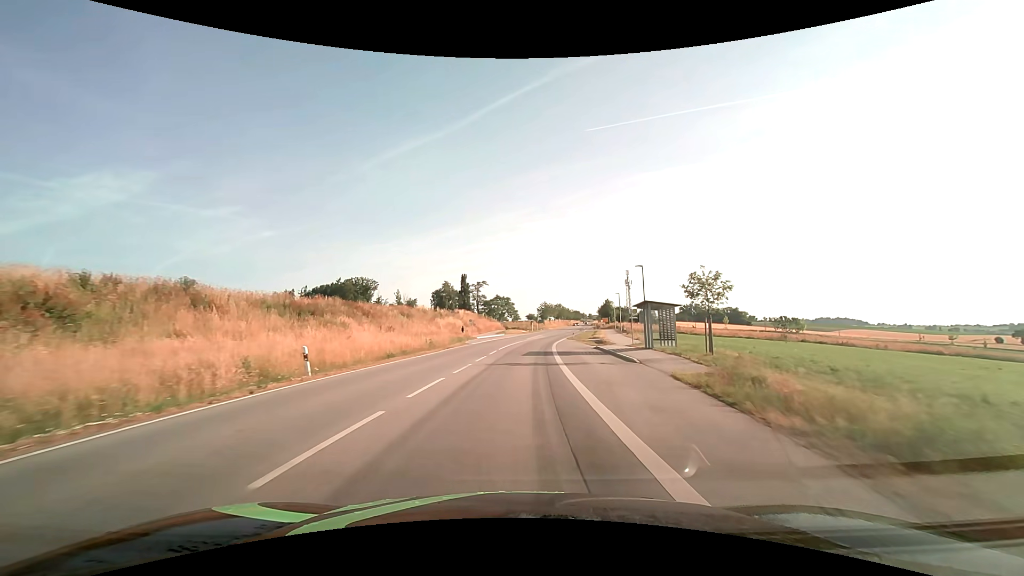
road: secondary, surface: asphalt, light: Day
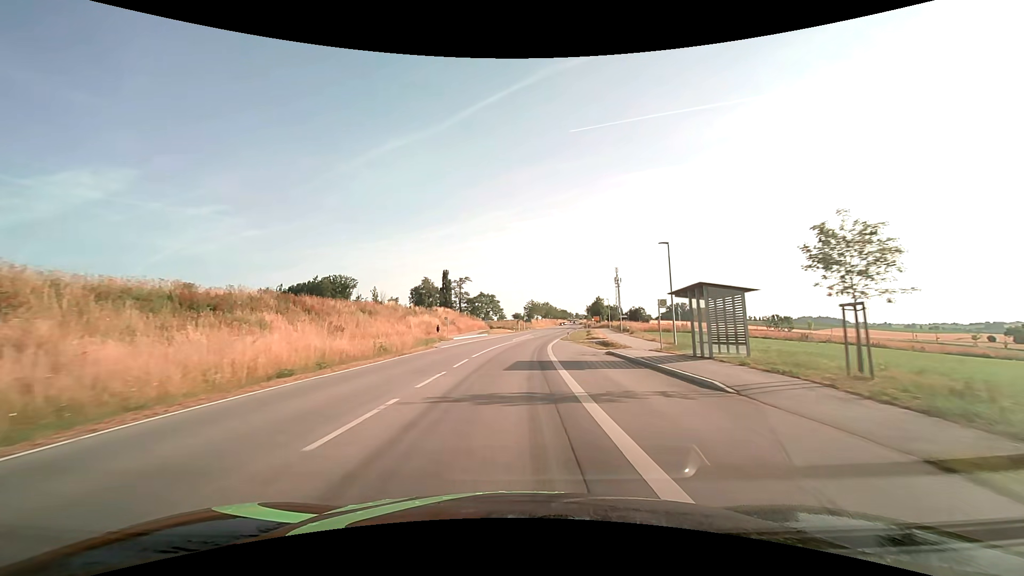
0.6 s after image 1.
(+0.2, +10.5) m; +2°
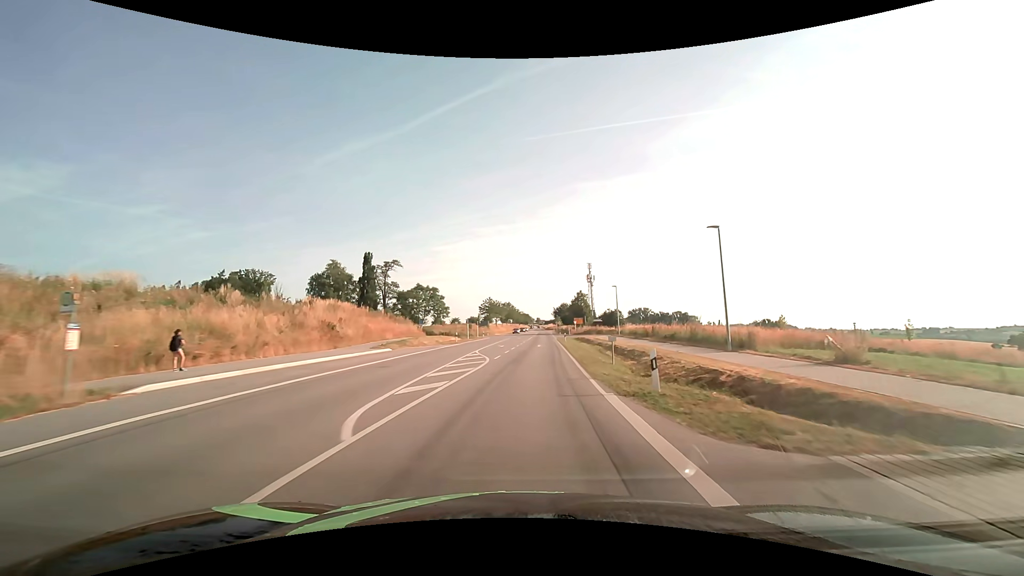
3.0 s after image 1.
(+1.4, +43.2) m; +5°
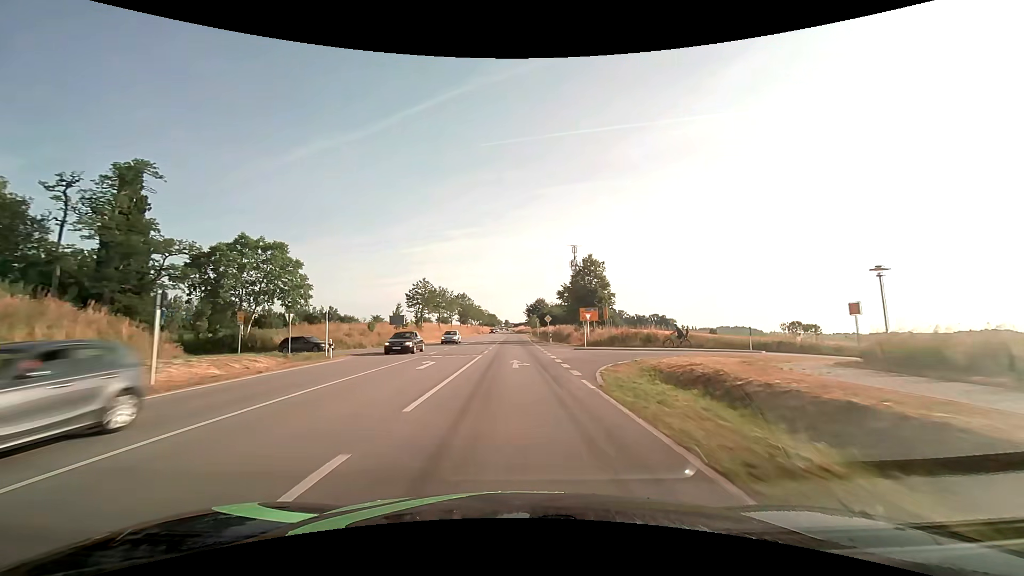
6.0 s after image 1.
(+2.7, +58.2) m; +4°
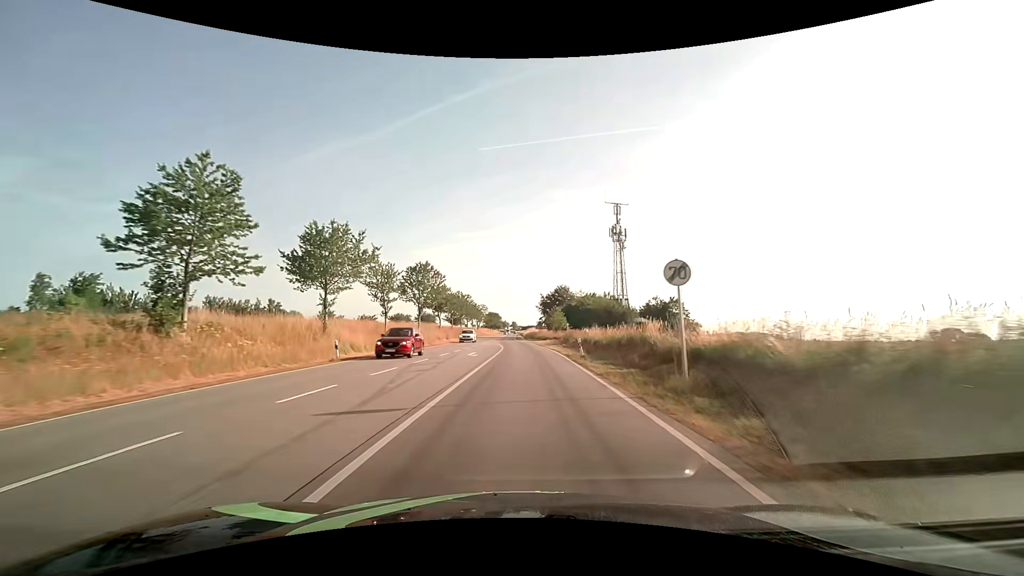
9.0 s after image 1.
(-0.5, +62.9) m; -1°
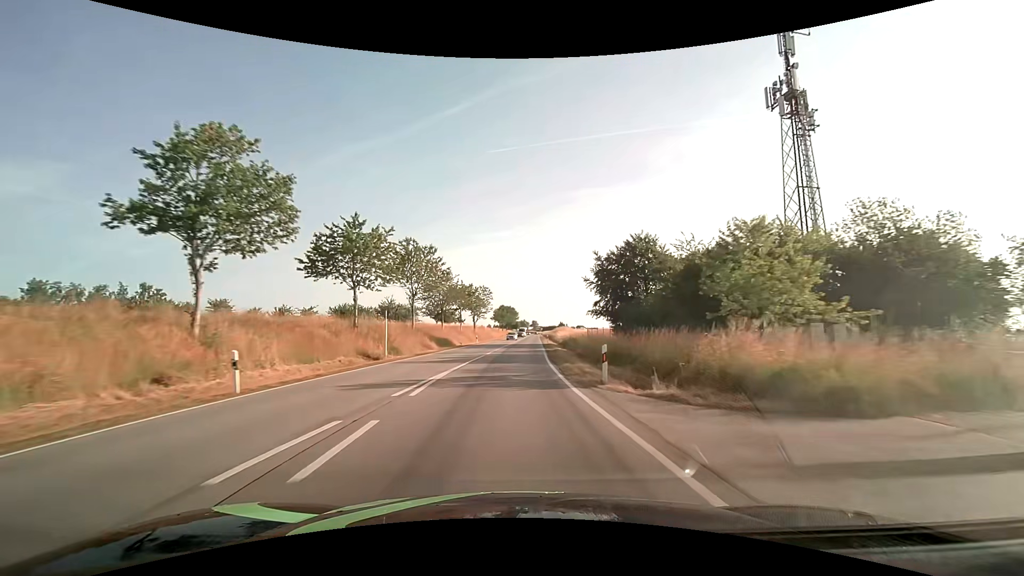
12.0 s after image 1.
(-0.6, +65.8) m; -2°
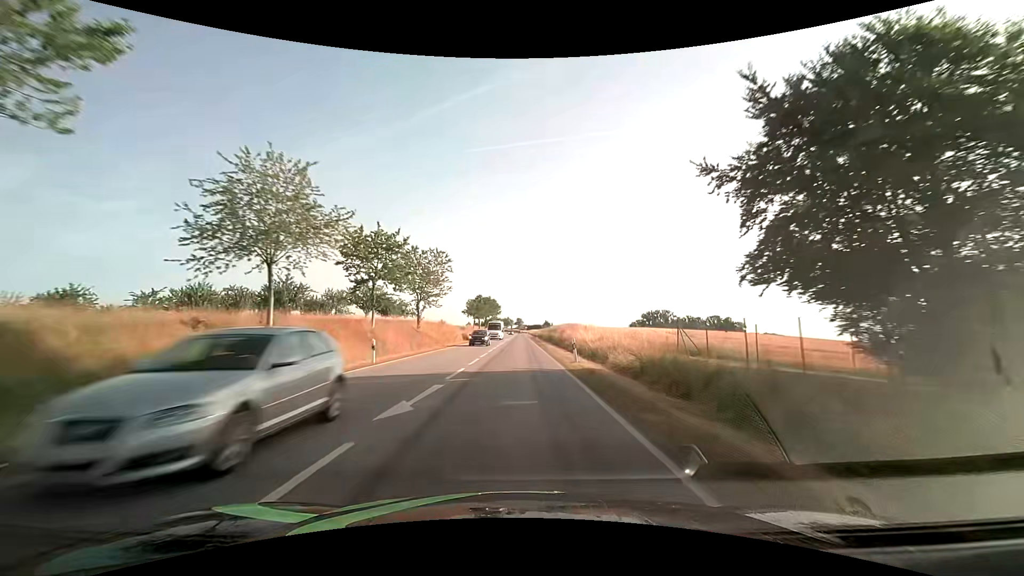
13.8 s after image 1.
(+0.3, +41.1) m; +2°
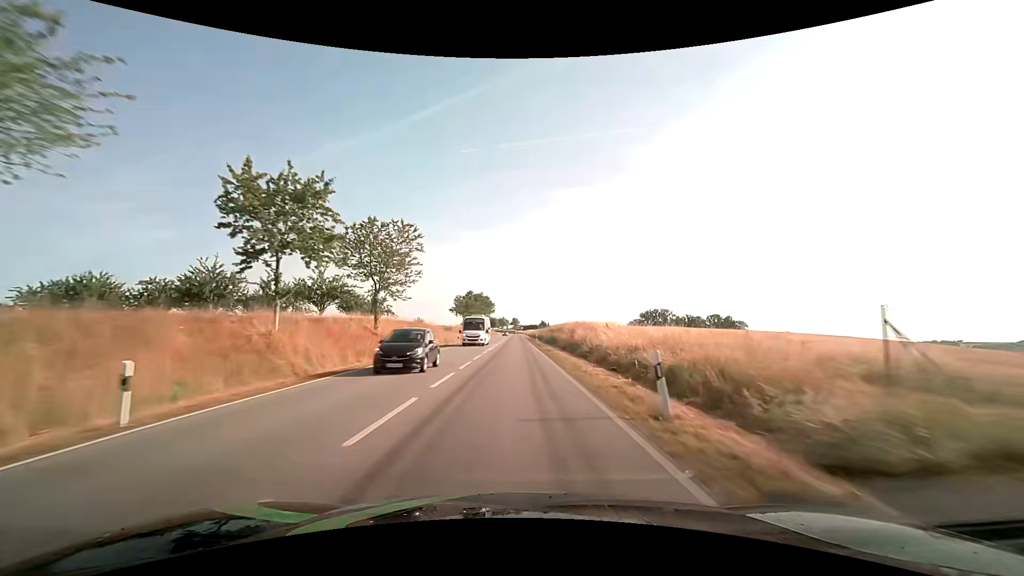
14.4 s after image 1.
(+0.1, +14.0) m; 0°
(0, +10) (0, +20) (0, +30) (0, +40) (0, +50) (0, +60) (0, +70) (0, +80) (0, +90) (0, +100) m
